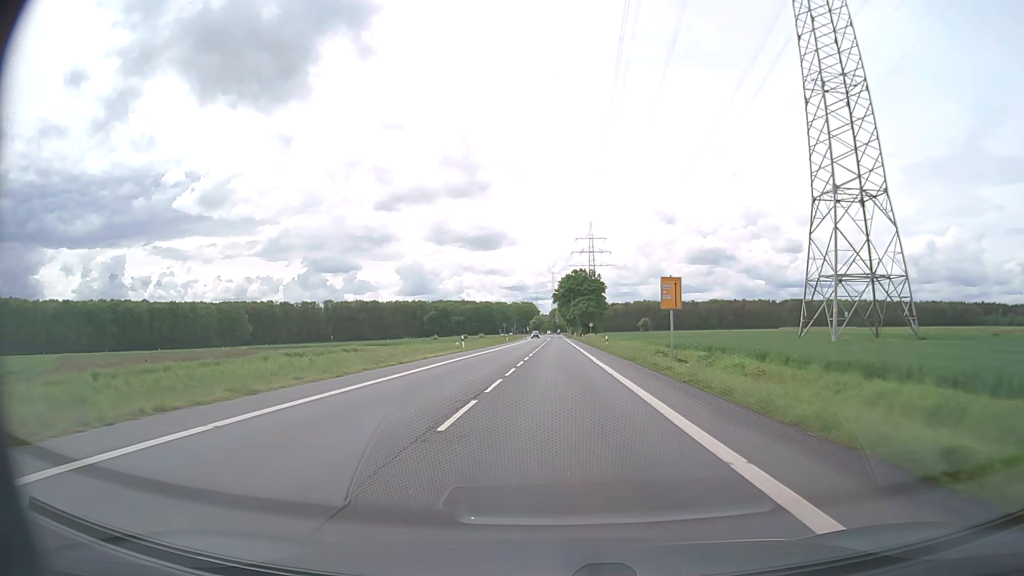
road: secondary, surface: asphalt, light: Day
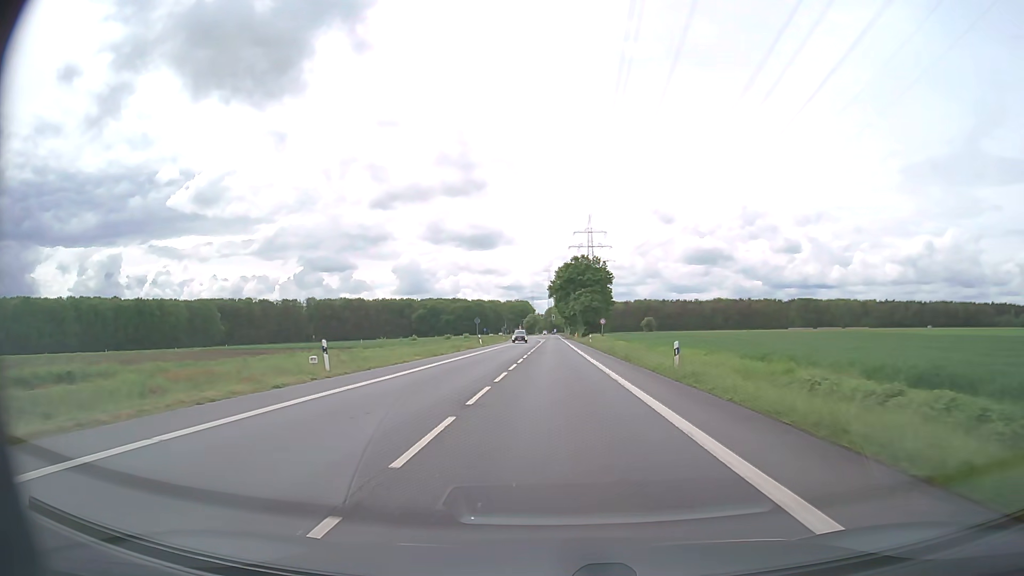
(0.0, +32.7) m; 0°
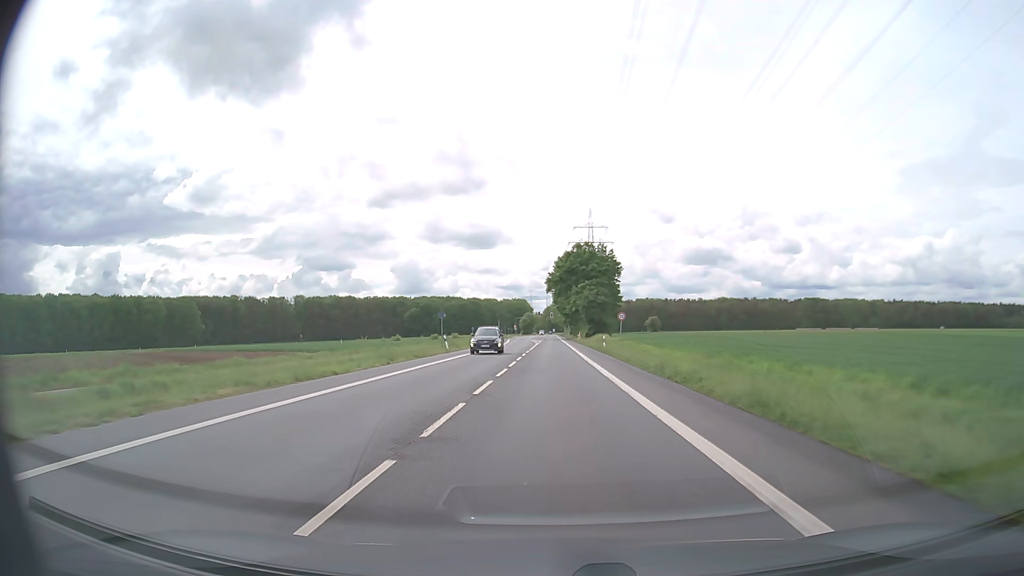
(0.0, +21.8) m; 0°
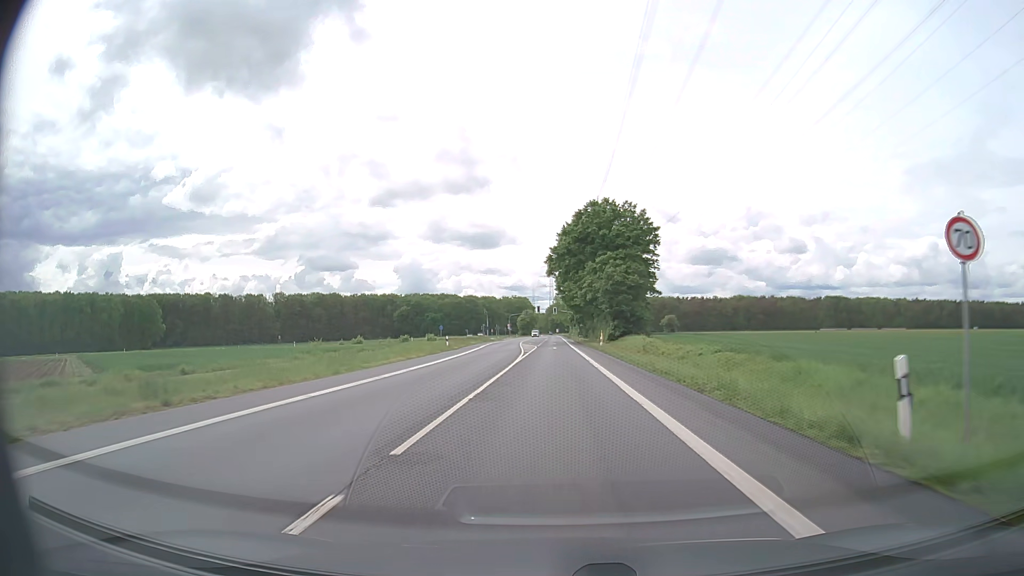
(-0.1, +43.6) m; 0°
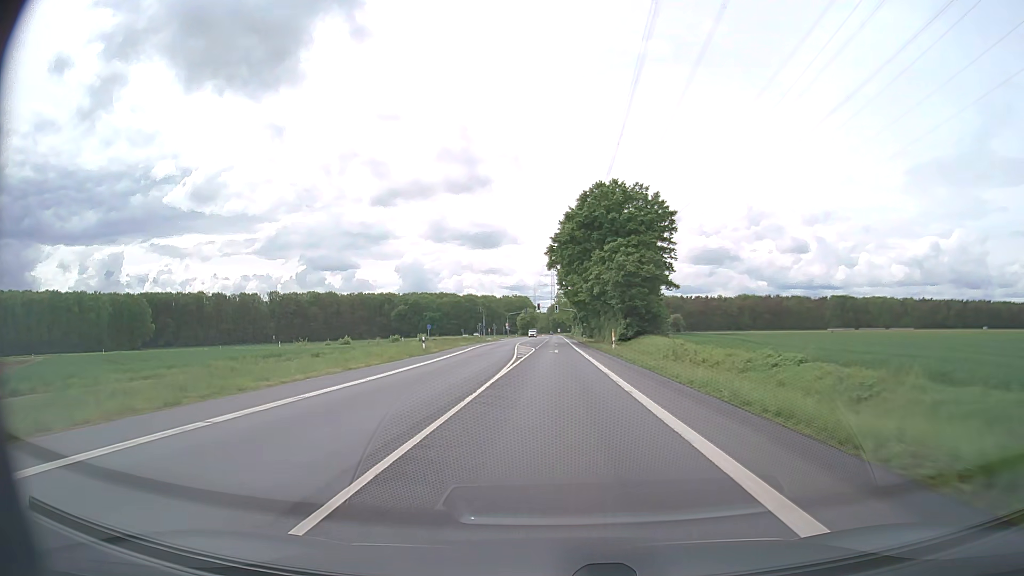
(0.0, +10.9) m; 0°
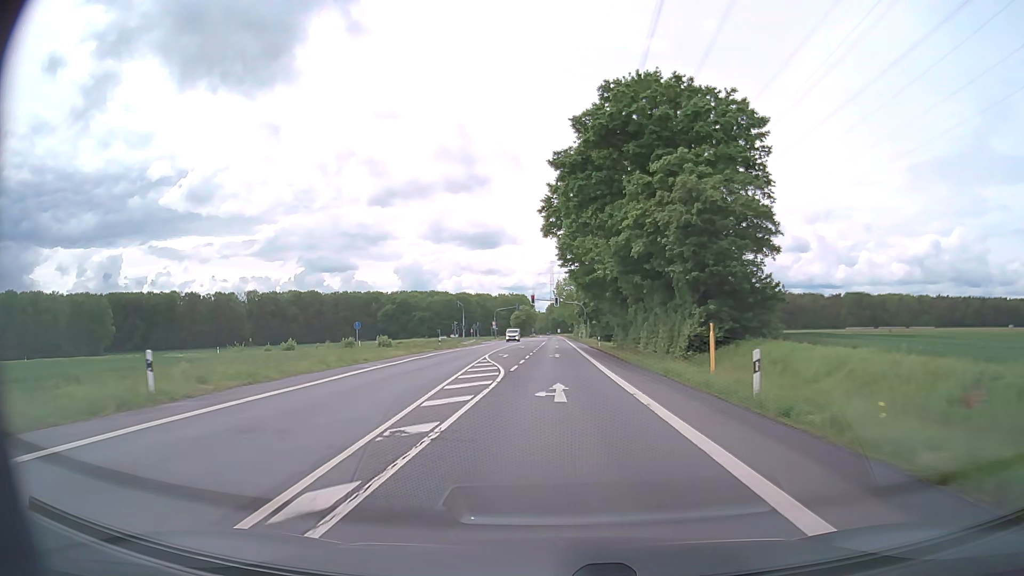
(0.0, +32.8) m; 0°
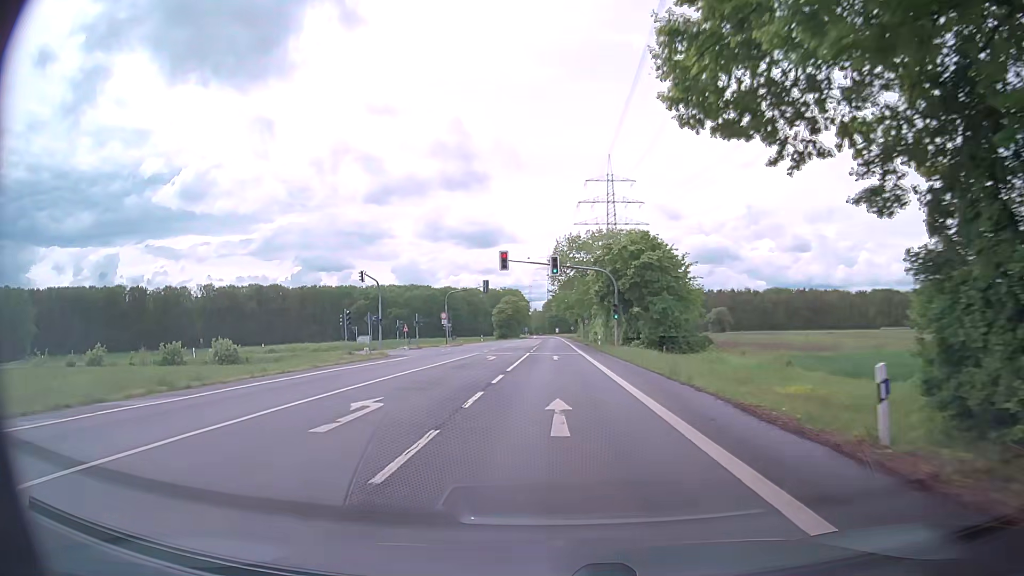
(0.0, +54.7) m; -1°
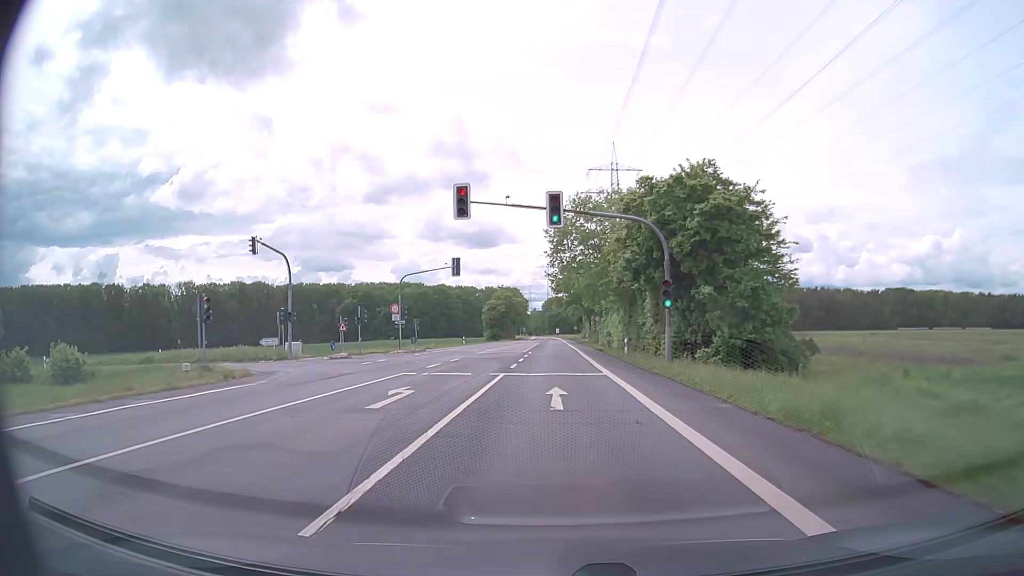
(+0.3, +21.9) m; +1°
(0, +10) (0, +20) (0, +30) (0, +40) (0, +50) (0, +60) (0, +70) (0, +80) (0, +90) (0, +100) m
